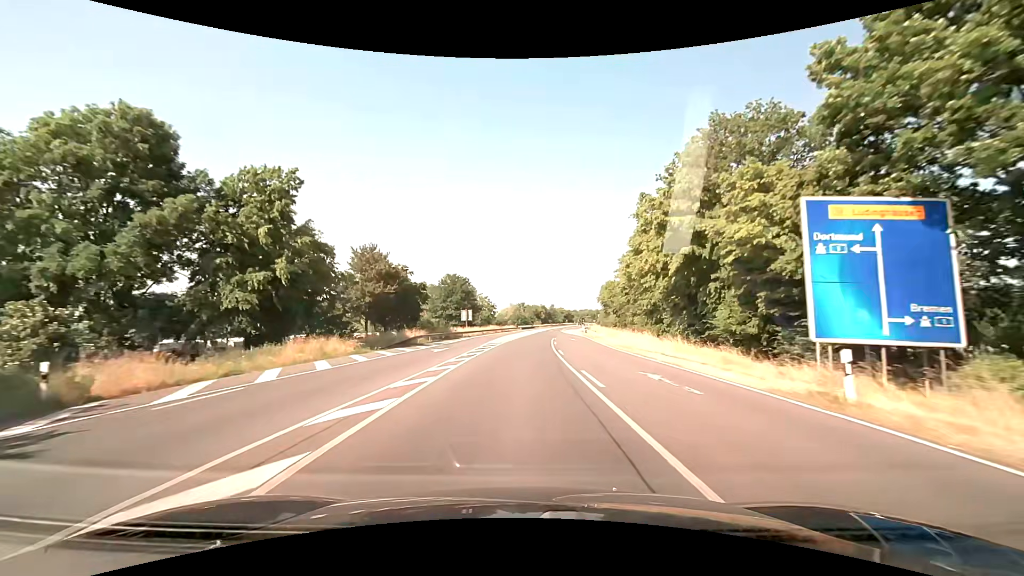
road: primary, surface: asphalt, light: Day
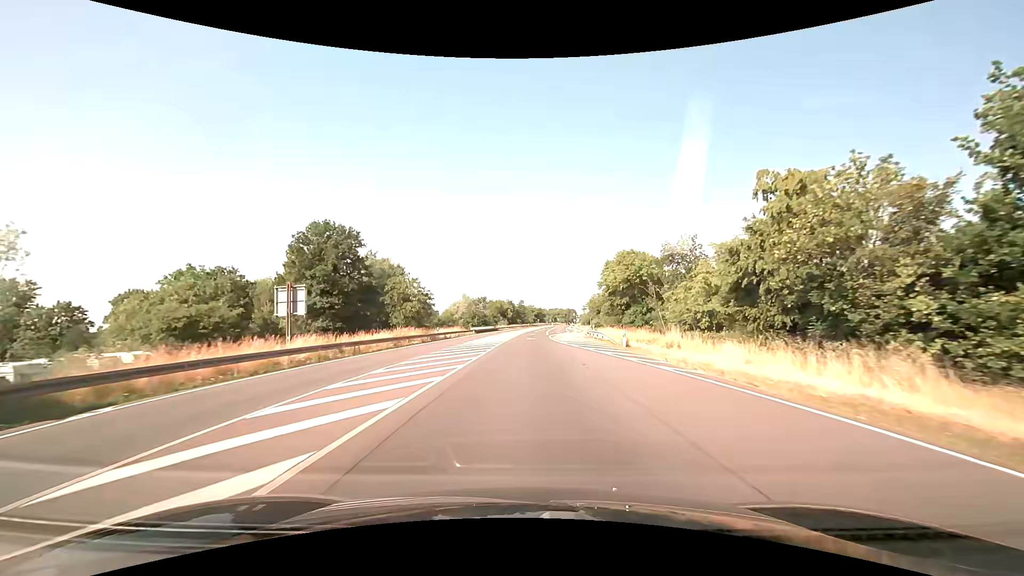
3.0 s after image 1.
(+1.6, +54.5) m; +4°
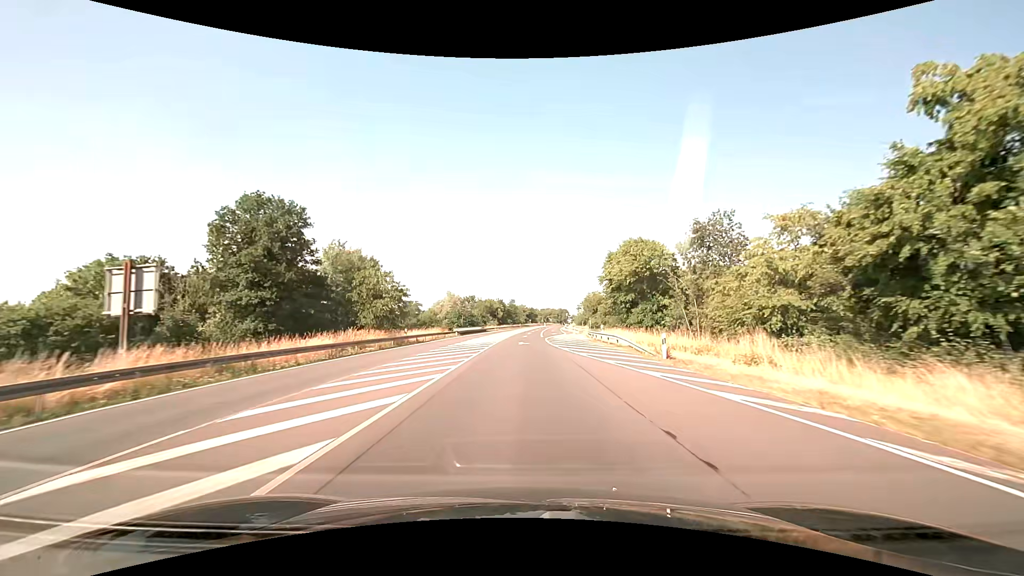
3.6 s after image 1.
(+0.1, +10.9) m; +1°
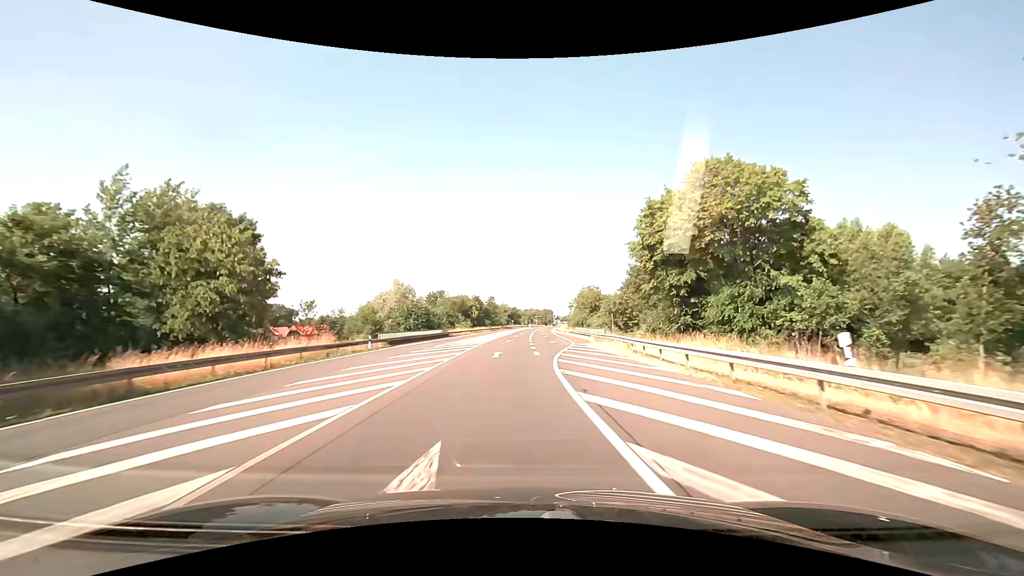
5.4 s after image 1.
(+0.6, +32.7) m; +2°
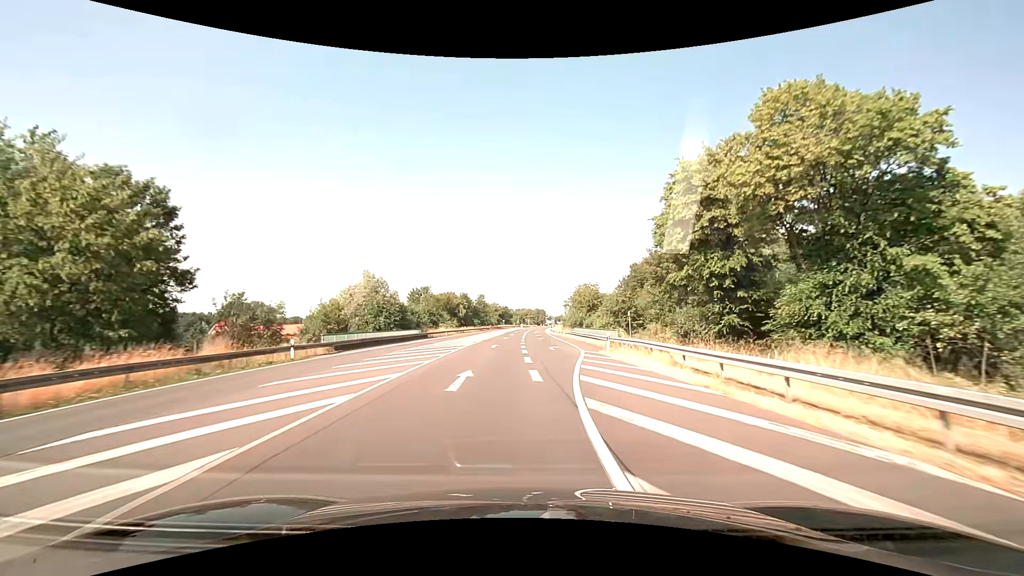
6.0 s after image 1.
(+0.1, +10.9) m; +1°
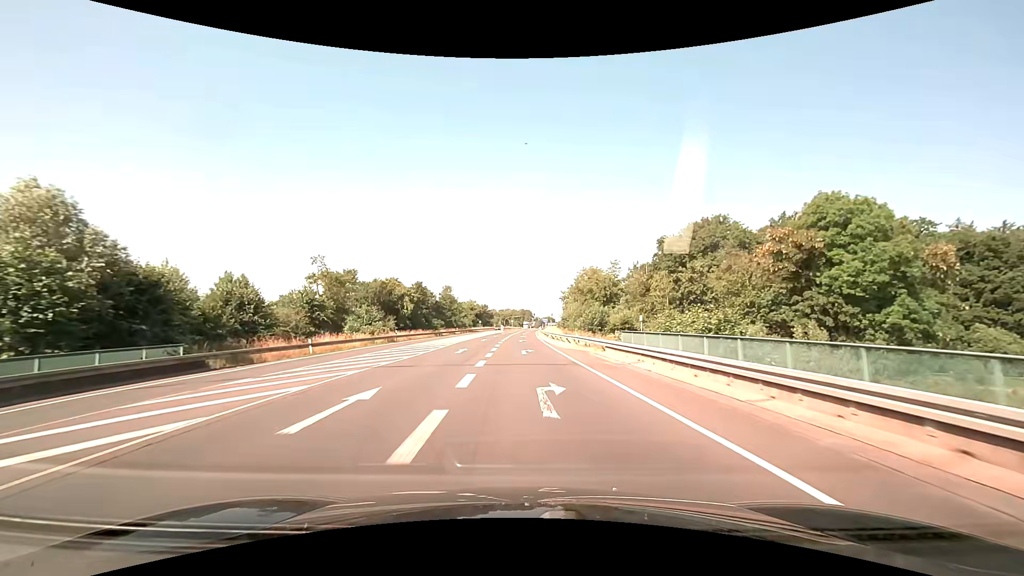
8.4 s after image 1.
(+0.9, +43.6) m; +2°
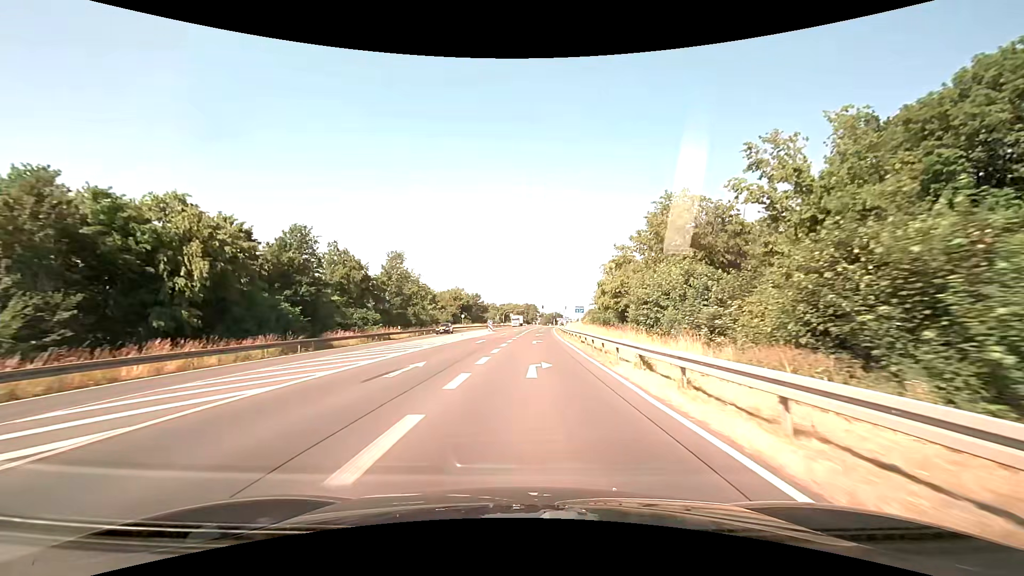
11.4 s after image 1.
(-0.4, +54.2) m; 0°
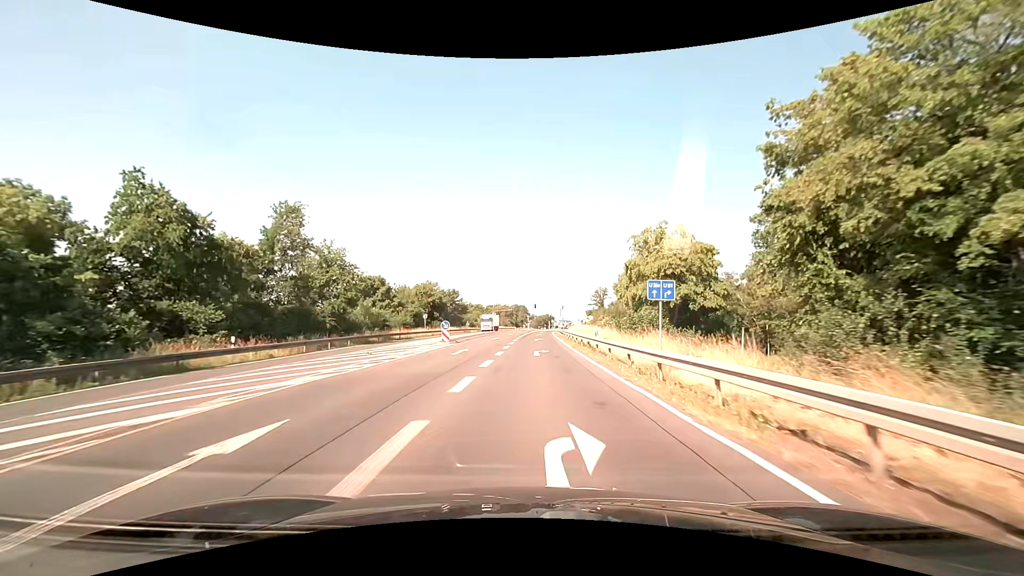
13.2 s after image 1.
(+0.3, +29.5) m; +1°
(0, +10) (0, +20) (0, +30) (+1, +40) (+1, +50) (+1, +60) (+2, +70) (+2, +80) (+3, +90) (+4, +100) m
